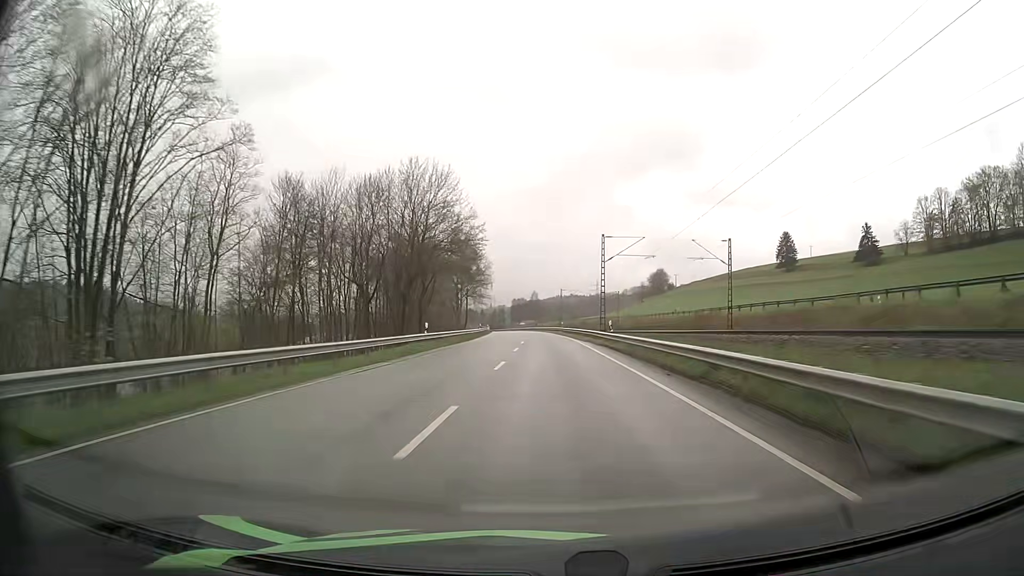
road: primary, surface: asphalt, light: Day
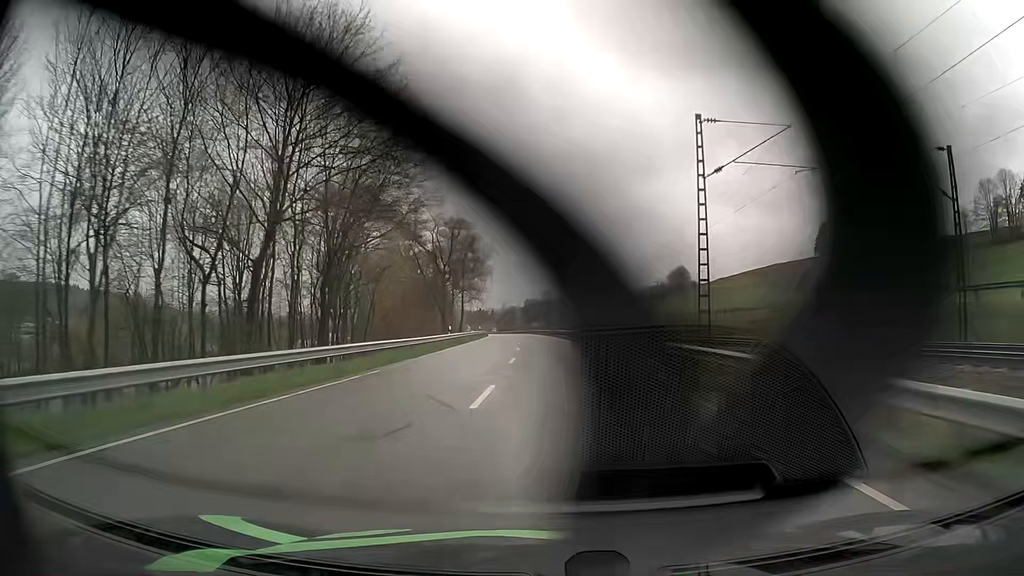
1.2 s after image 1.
(-0.3, +32.9) m; -1°
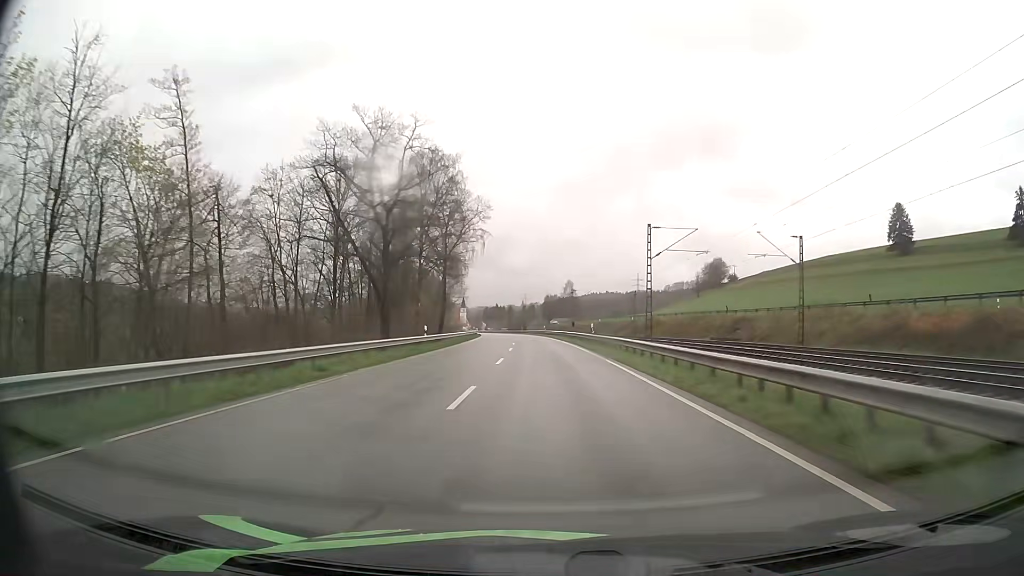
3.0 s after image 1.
(-0.7, +49.3) m; -2°
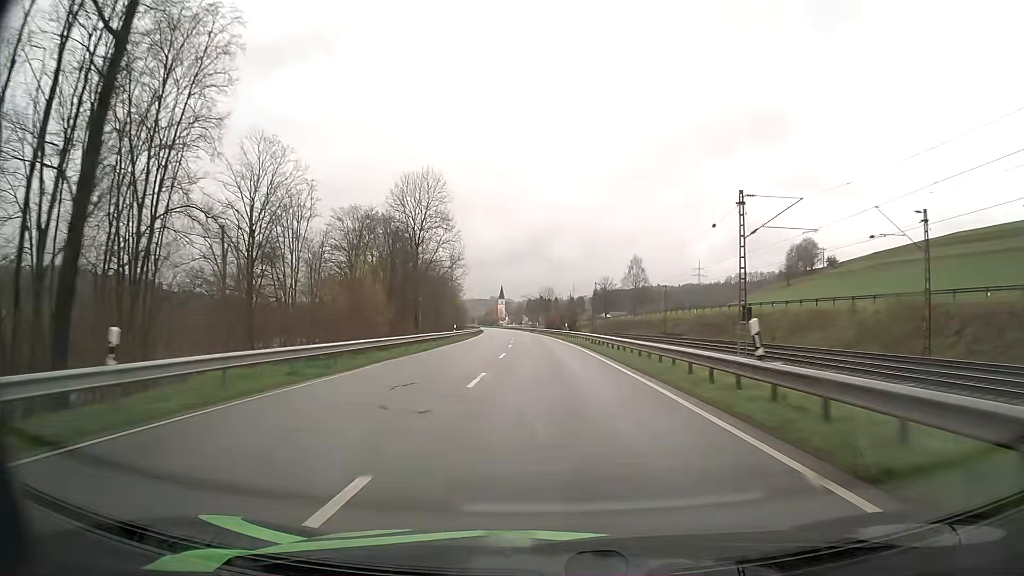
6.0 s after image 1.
(-2.8, +82.5) m; -4°
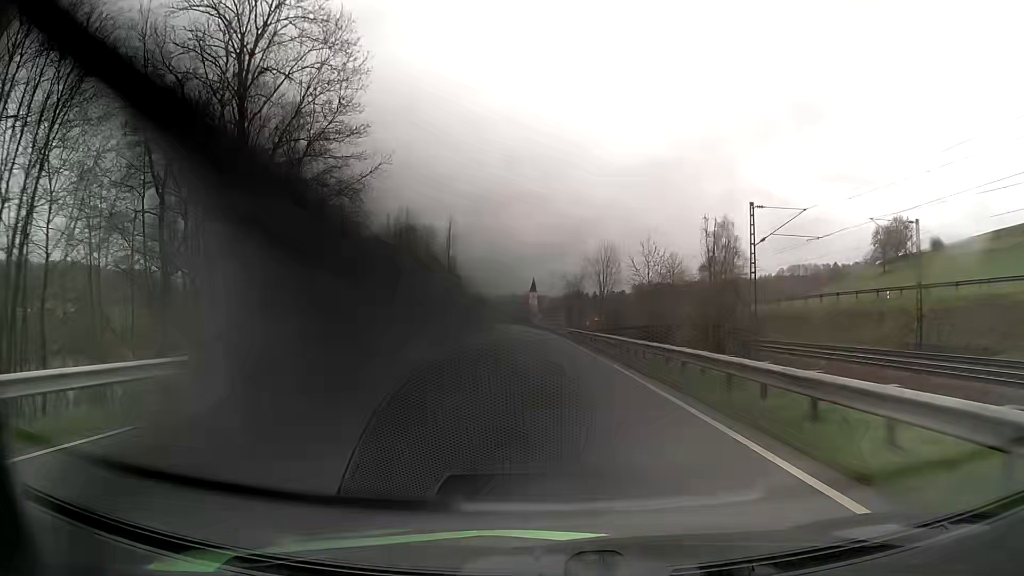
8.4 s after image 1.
(-1.7, +66.2) m; -3°
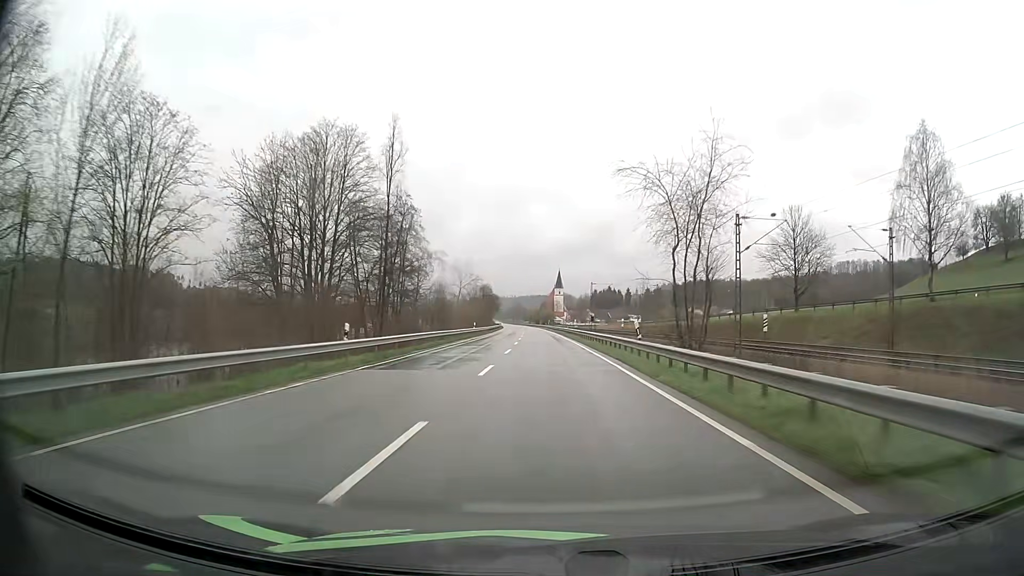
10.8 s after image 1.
(-1.5, +66.1) m; -2°
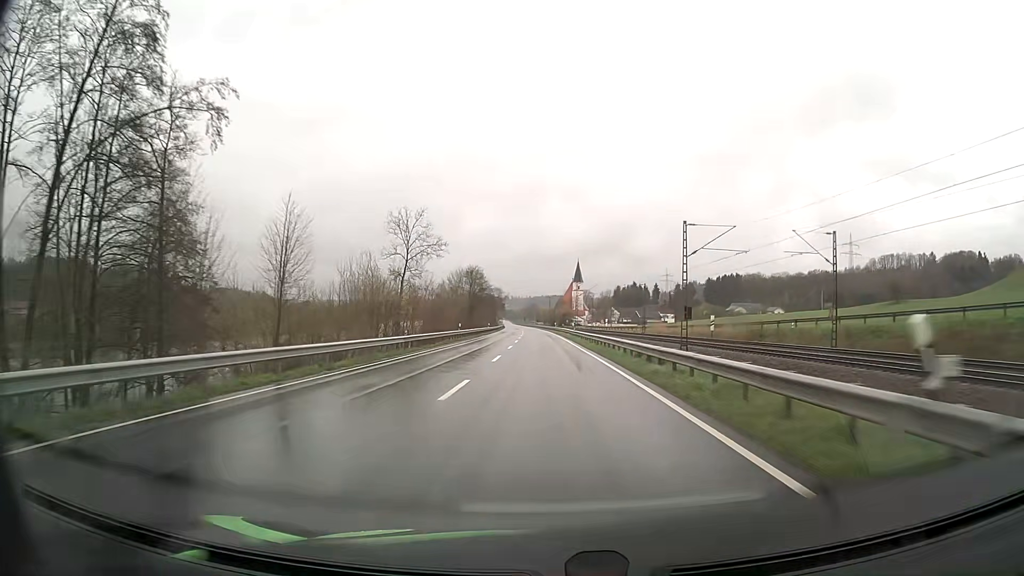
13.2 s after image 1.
(-0.9, +65.9) m; -1°
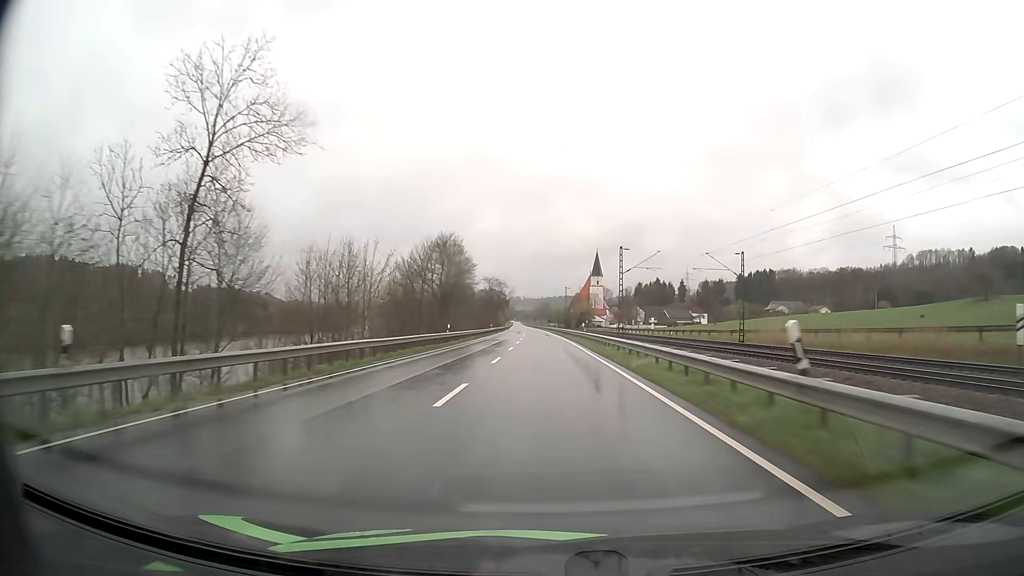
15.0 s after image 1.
(-0.6, +49.4) m; -1°
(0, +10) (0, +20) (0, +30) (0, +40) (-1, +50) (-1, +60) (-1, +70) (-1, +80) (-2, +90) (-2, +100) m
